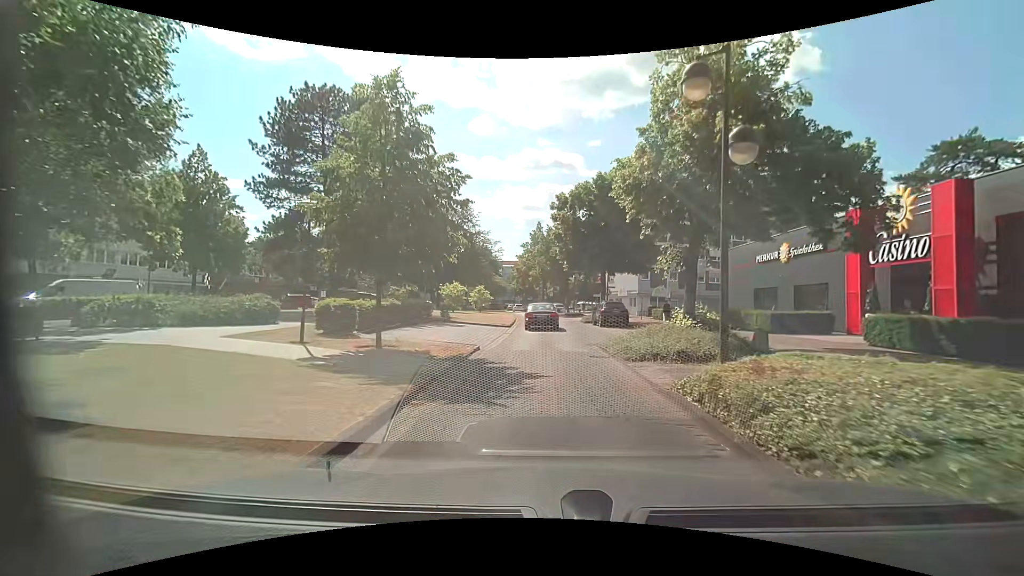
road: residential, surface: asphalt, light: Day
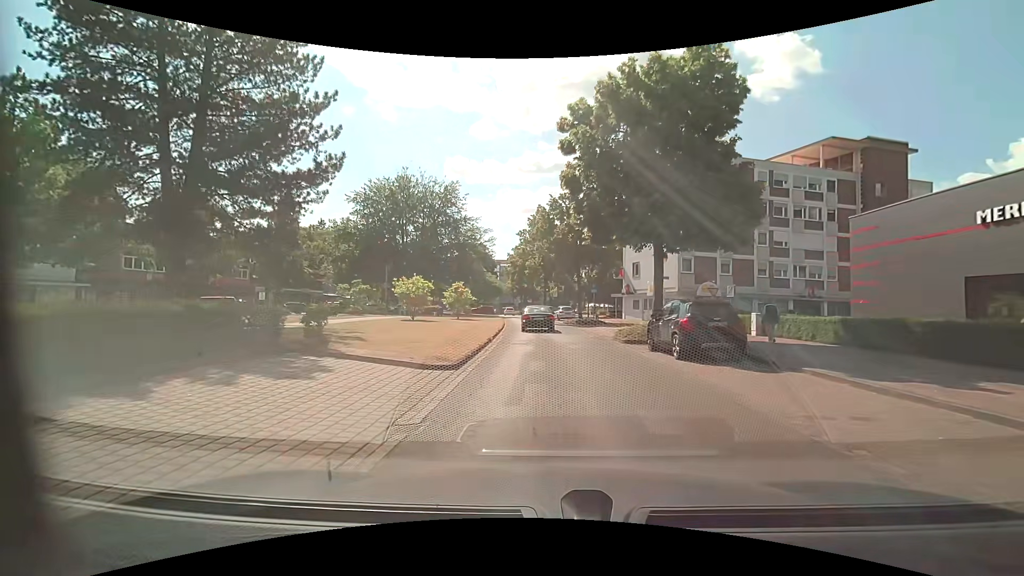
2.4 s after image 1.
(-0.1, +17.8) m; -1°
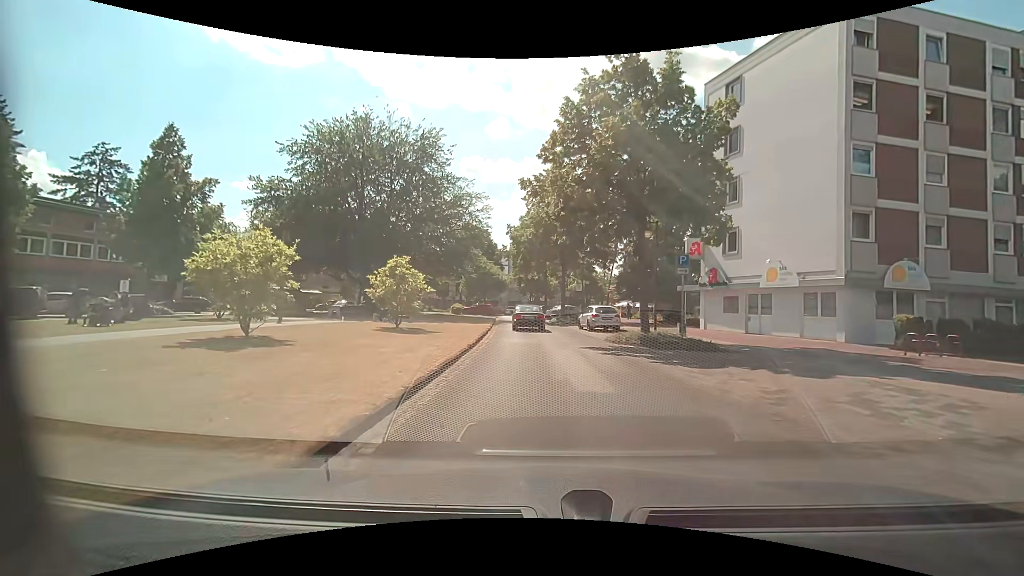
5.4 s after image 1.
(-0.1, +22.5) m; 0°
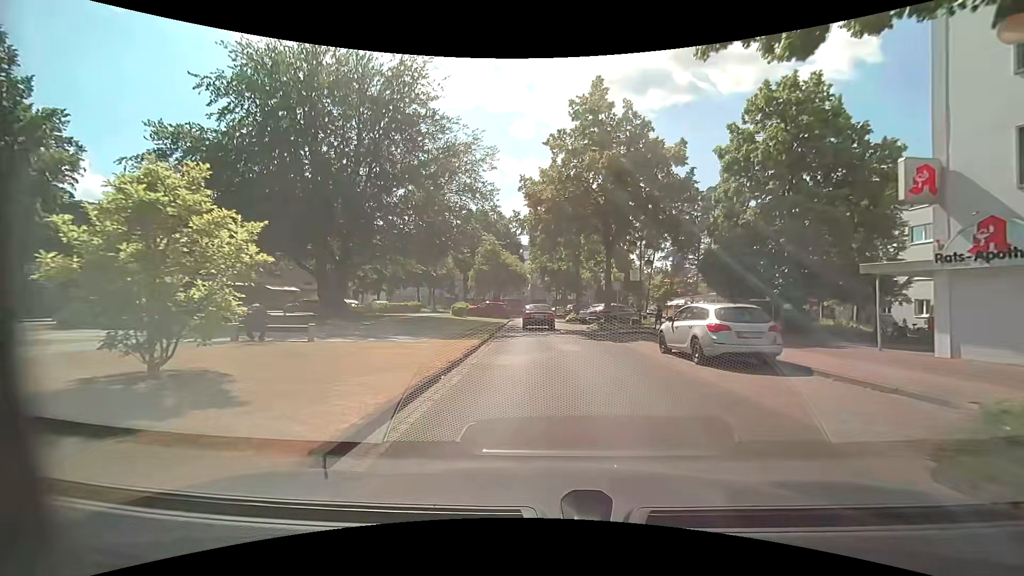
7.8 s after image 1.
(-0.6, +16.3) m; -4°
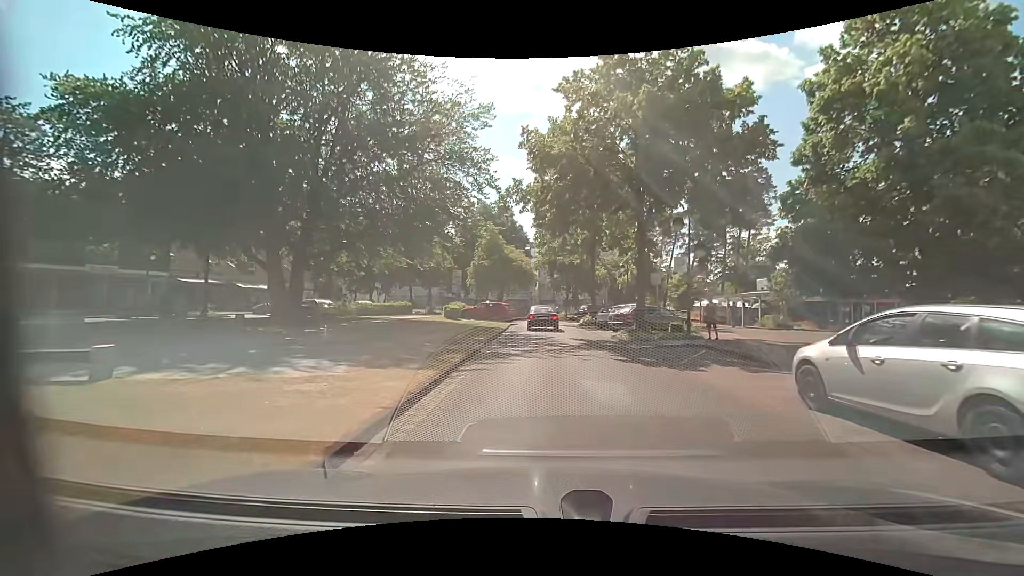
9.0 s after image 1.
(-0.1, +7.7) m; 0°
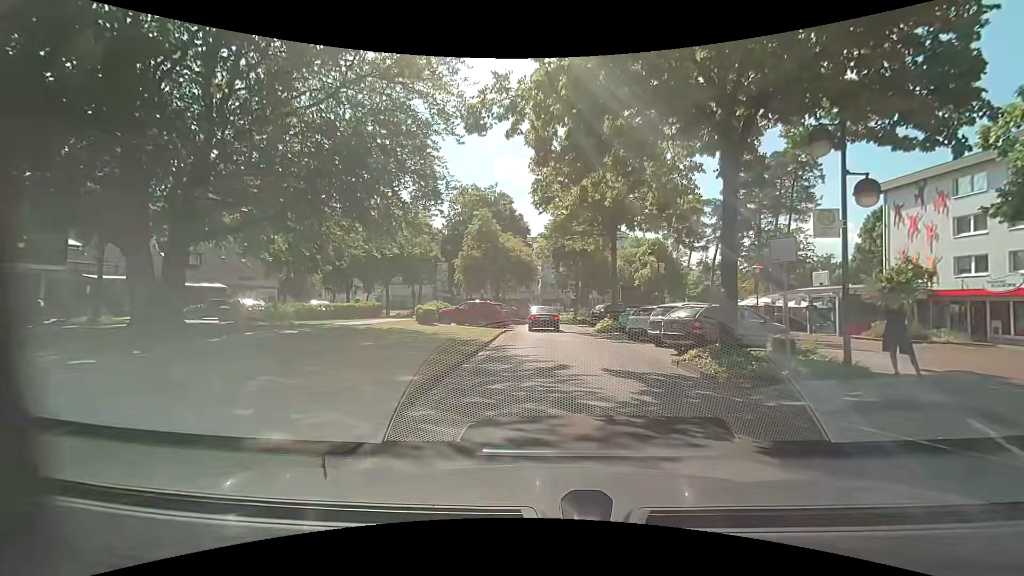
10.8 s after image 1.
(-0.2, +9.8) m; -1°
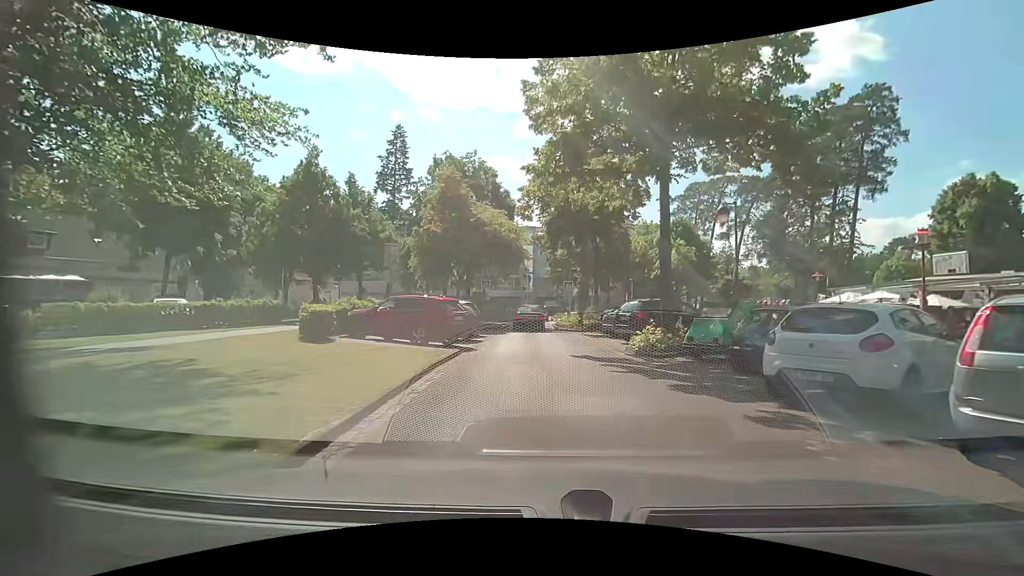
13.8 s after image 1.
(-0.1, +14.0) m; 0°
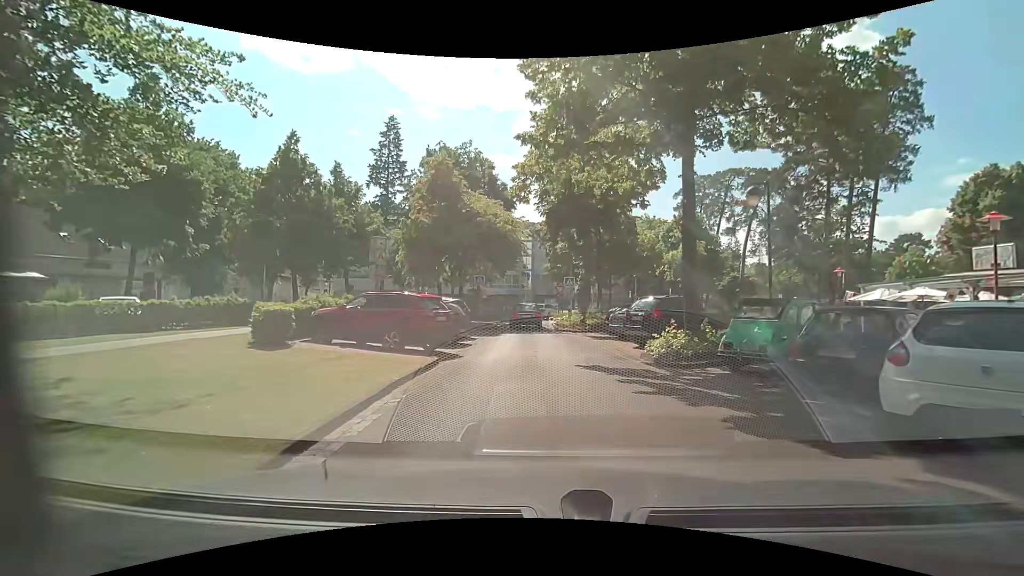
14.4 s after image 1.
(0.0, +2.7) m; +2°
